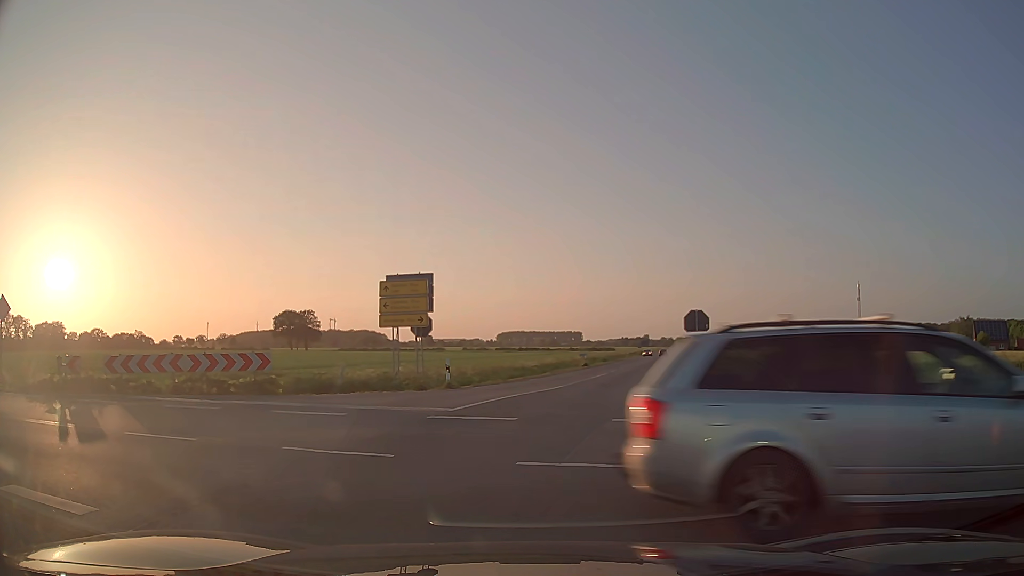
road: secondary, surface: asphalt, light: Day
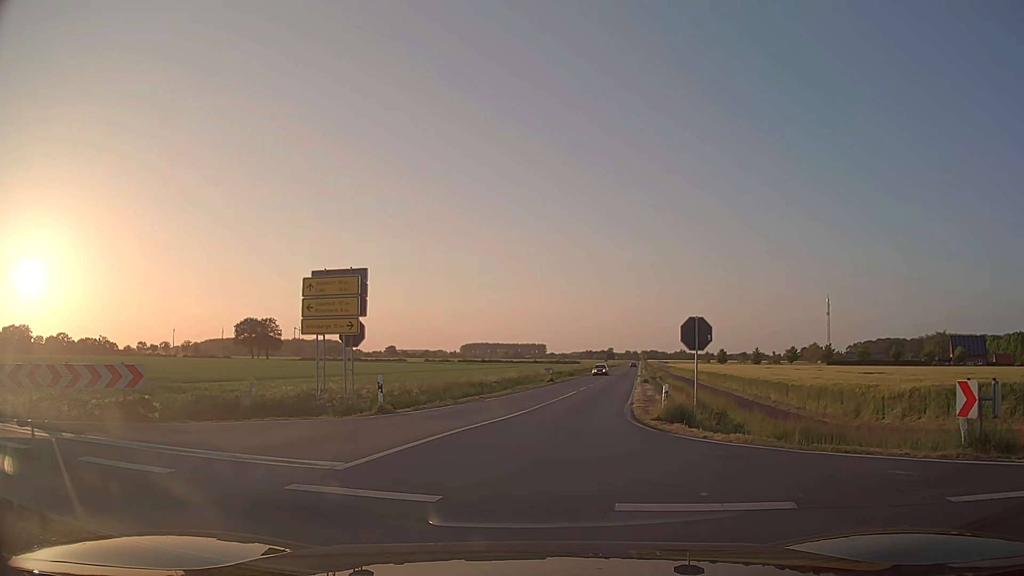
(+0.3, +5.4) m; +5°
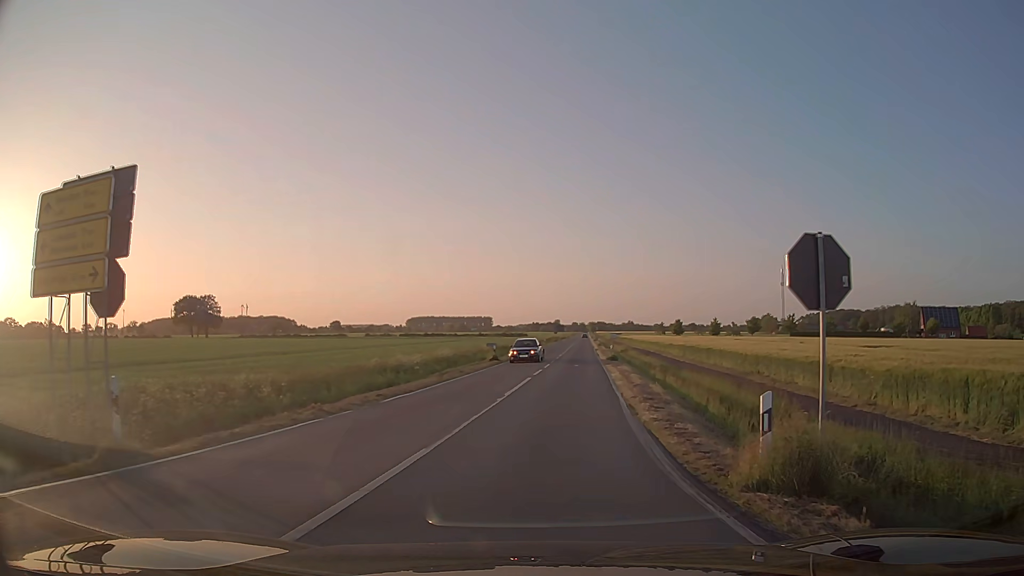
(+0.4, +11.2) m; +5°
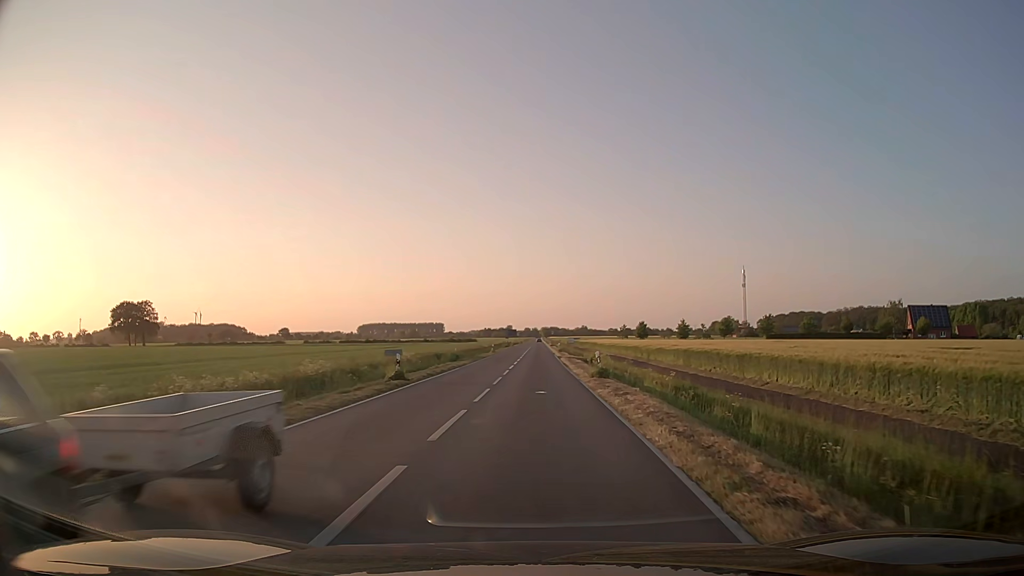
(+0.8, +17.8) m; +4°
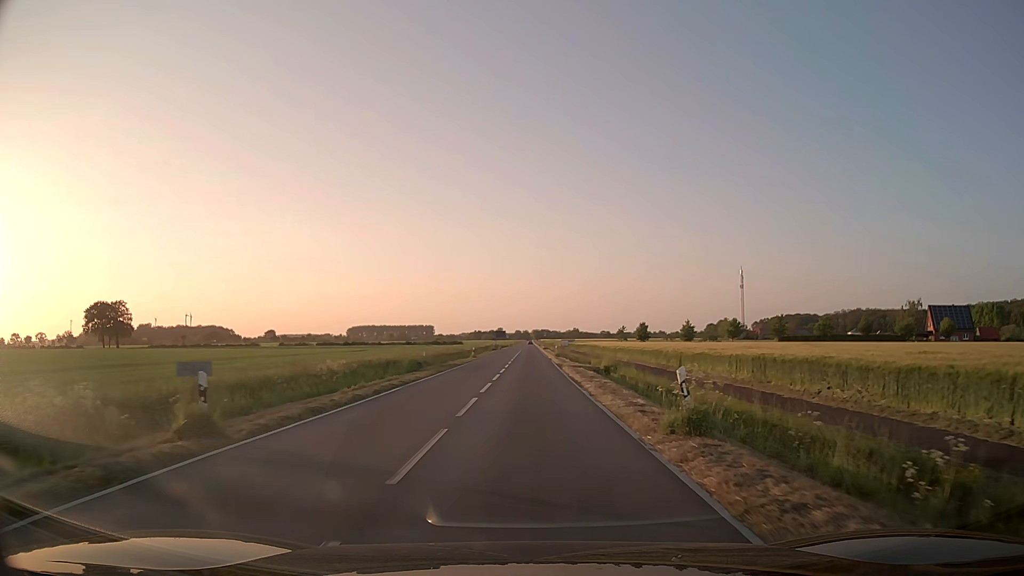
(+0.1, +15.1) m; +1°
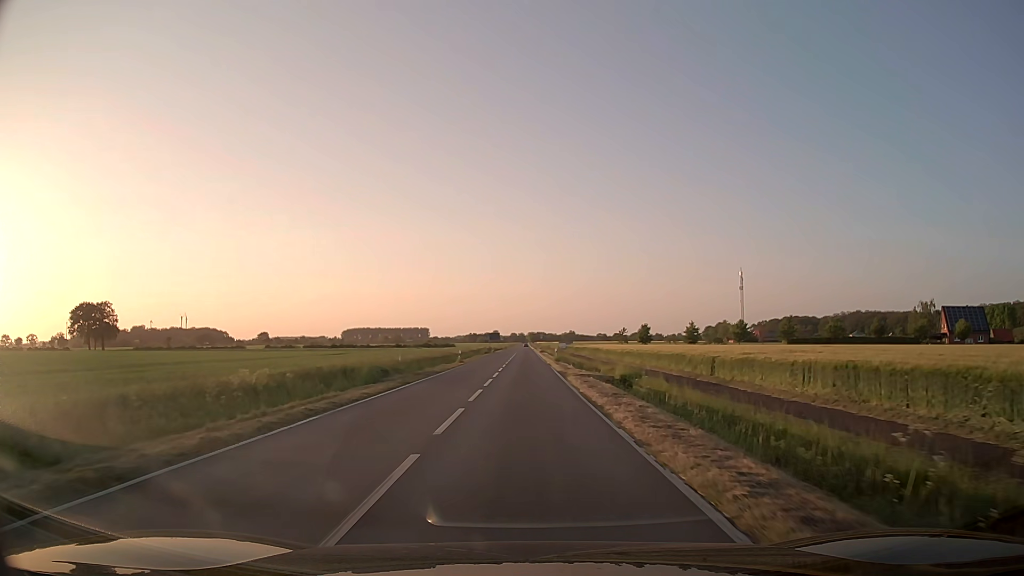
(0.0, +8.4) m; 0°
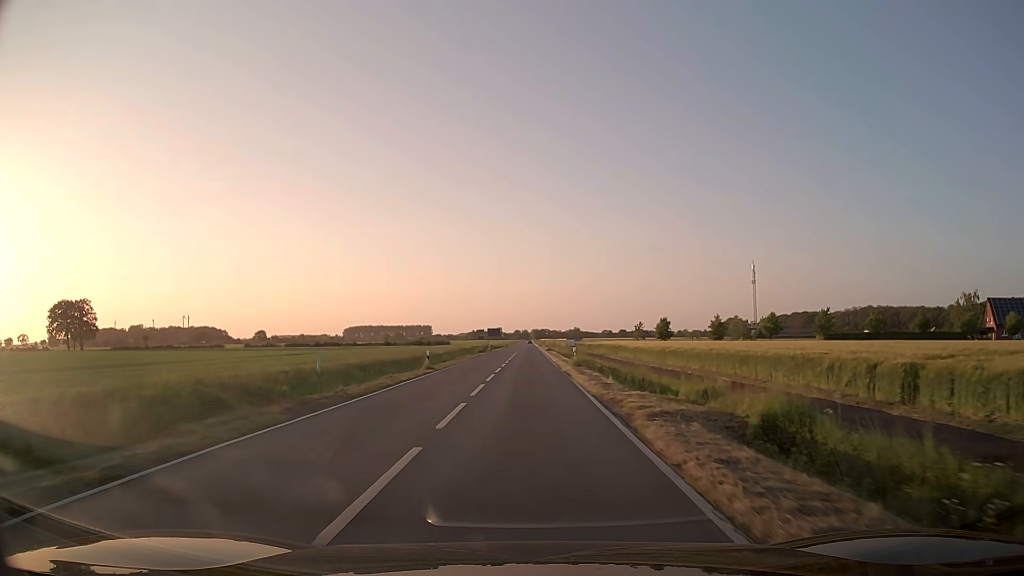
(0.0, +18.2) m; 0°
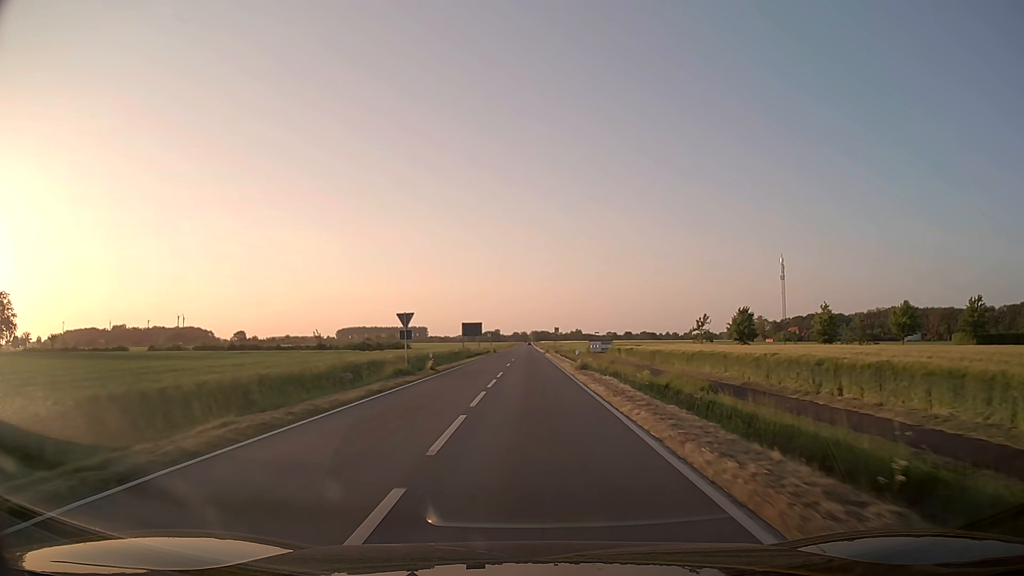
(-0.3, +51.3) m; 0°
(0, +10) (0, +20) (0, +30) (0, +40) (0, +50) (0, +60) (0, +70) (0, +80) (0, +90) (0, +100) m
